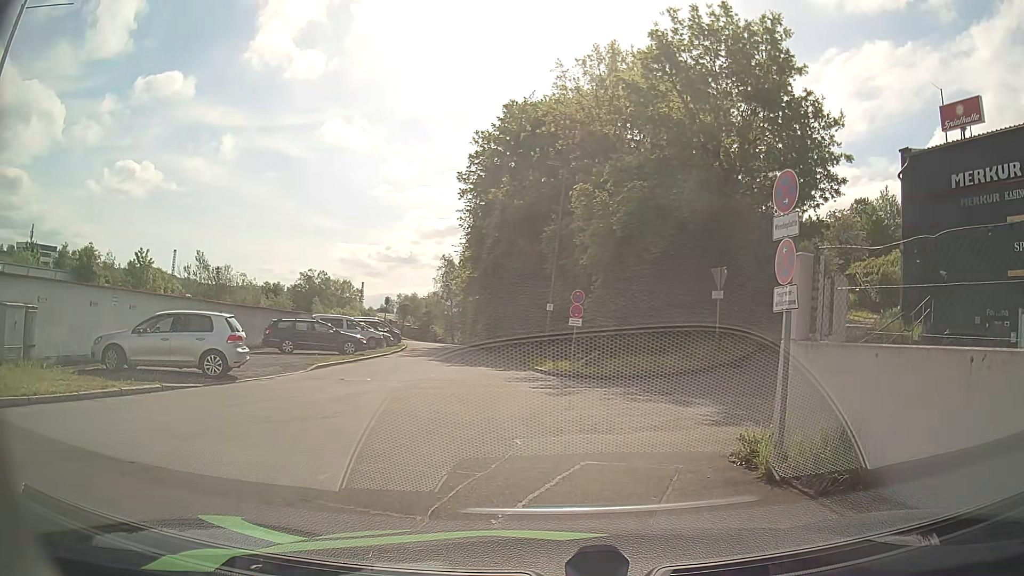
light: Day
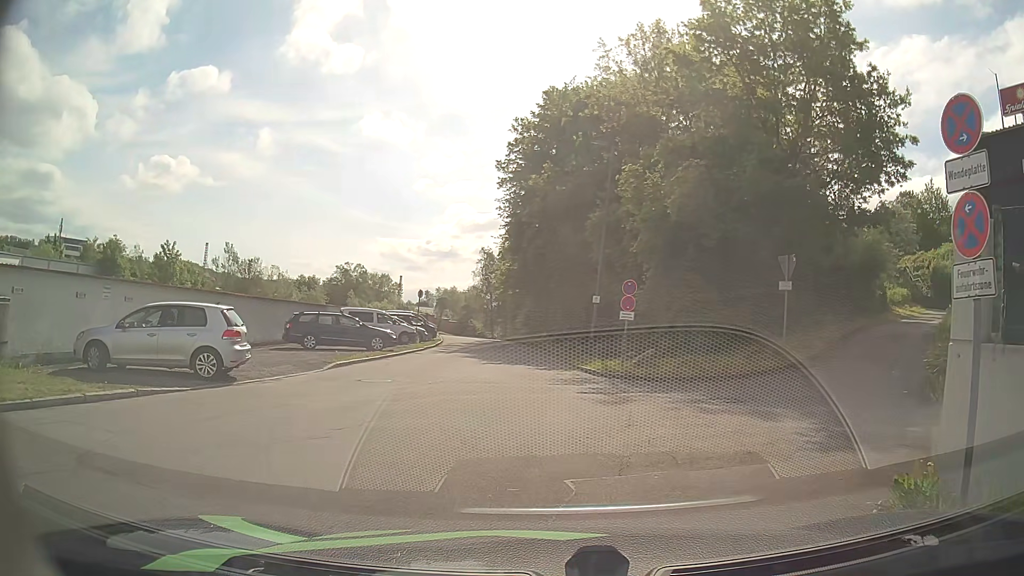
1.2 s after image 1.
(0.0, +2.3) m; -3°
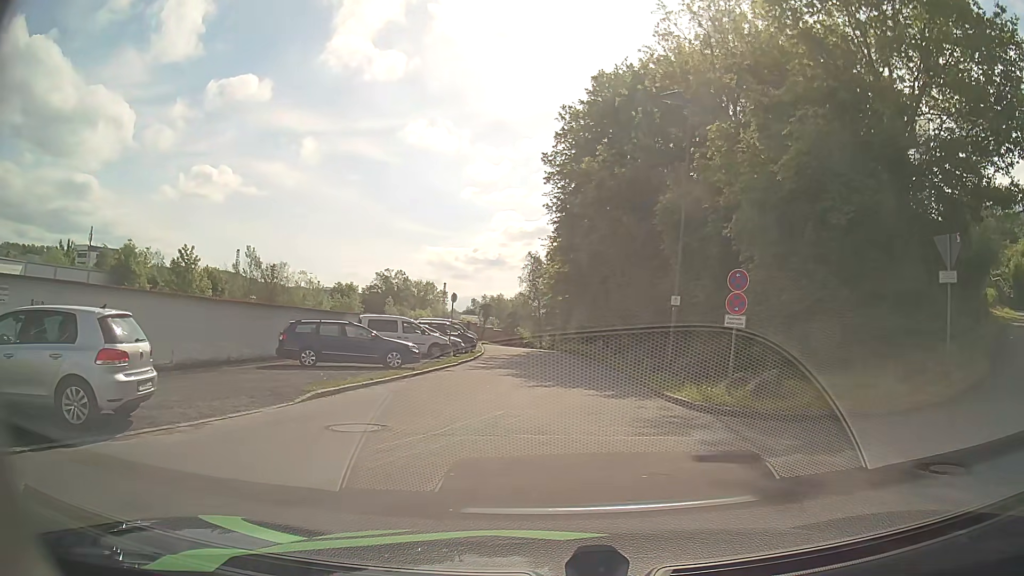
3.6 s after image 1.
(-0.2, +6.0) m; -4°
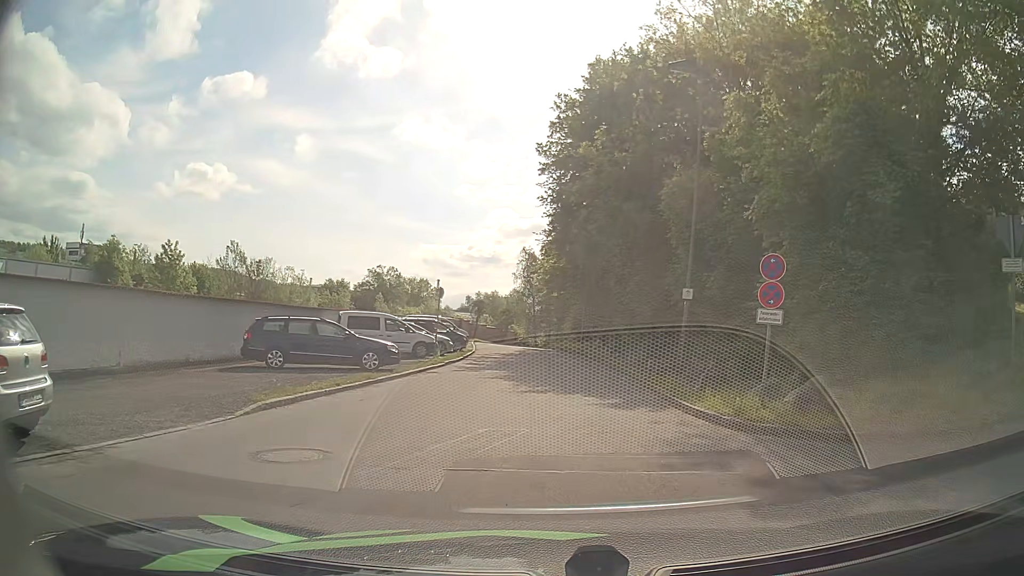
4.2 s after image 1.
(+0.1, +2.4) m; +1°
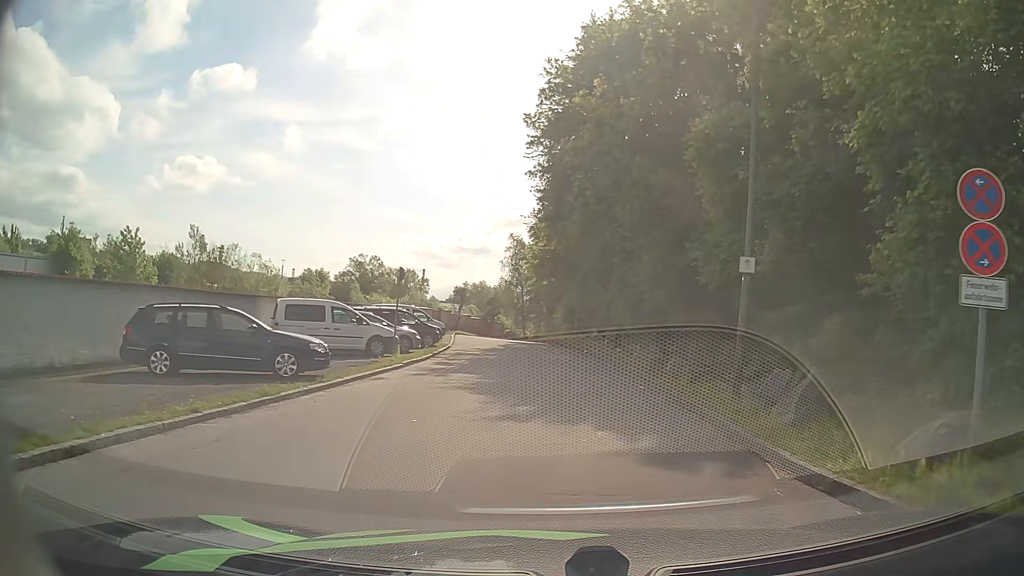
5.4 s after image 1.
(+0.1, +5.9) m; 0°
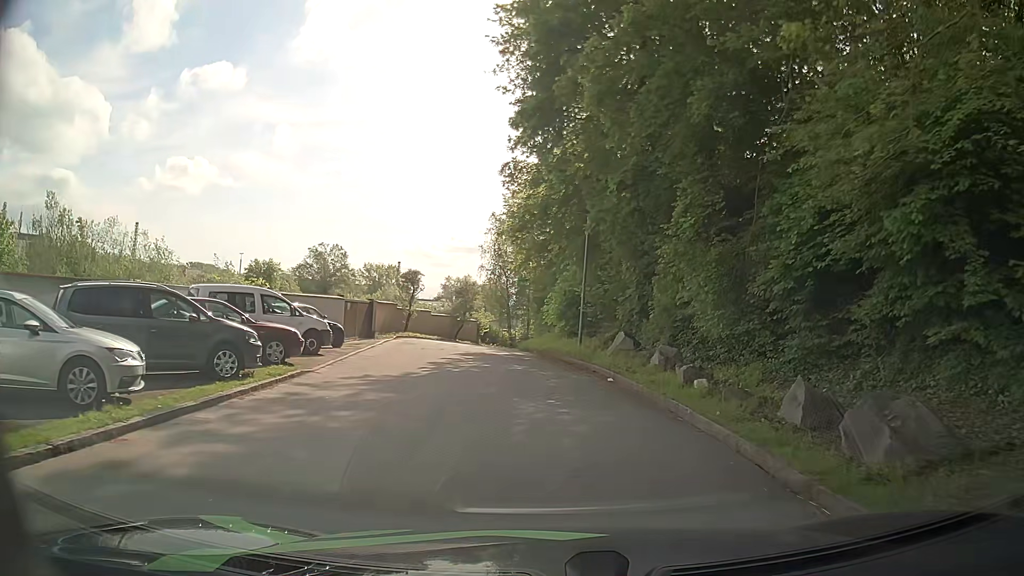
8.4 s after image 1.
(+0.8, +18.0) m; +1°
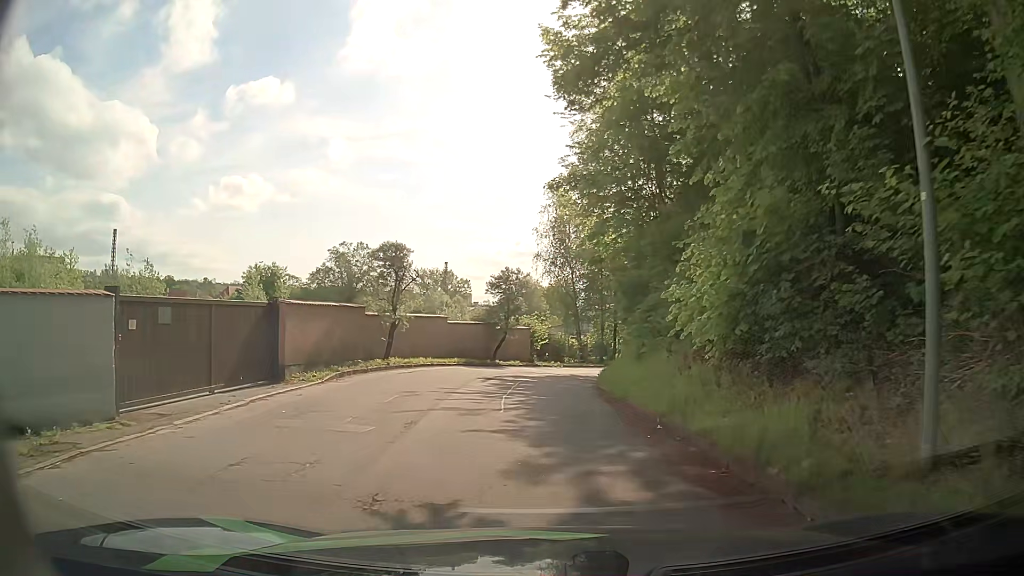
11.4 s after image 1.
(-0.6, +19.2) m; -5°
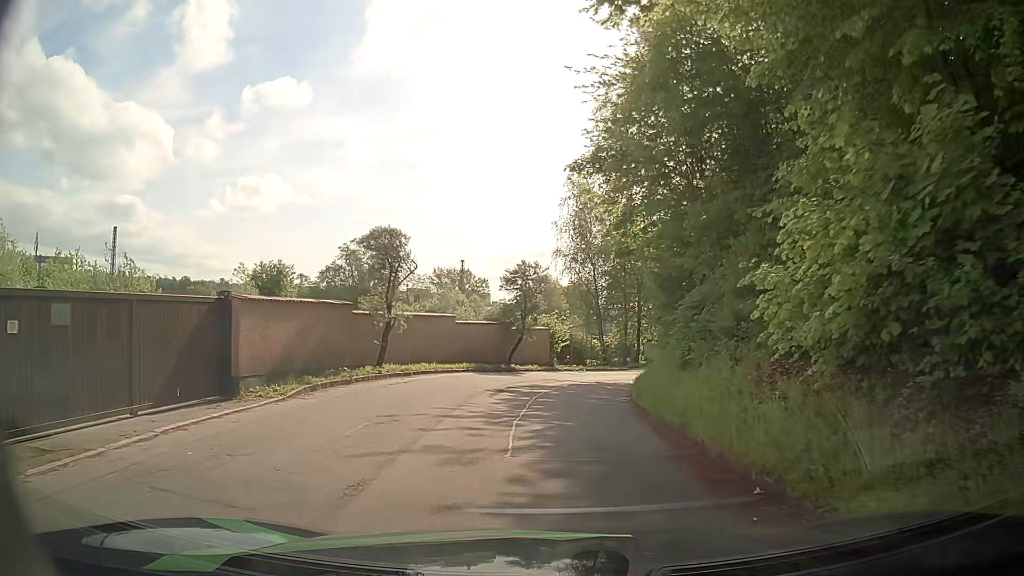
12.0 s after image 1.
(0.0, +3.6) m; -1°
(0, +10) (+1, +20) (+3, +30) (+7, +39) (+11, +48) (+15, +57) (+19, +67) (+23, +76) (+27, +85) (+31, +94) m
